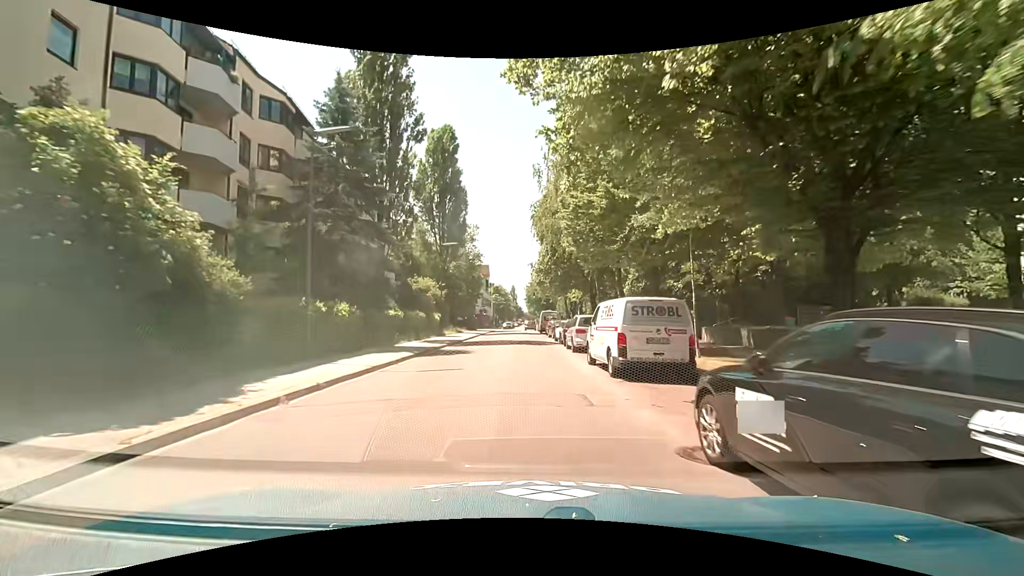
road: tertiary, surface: asphalt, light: Day
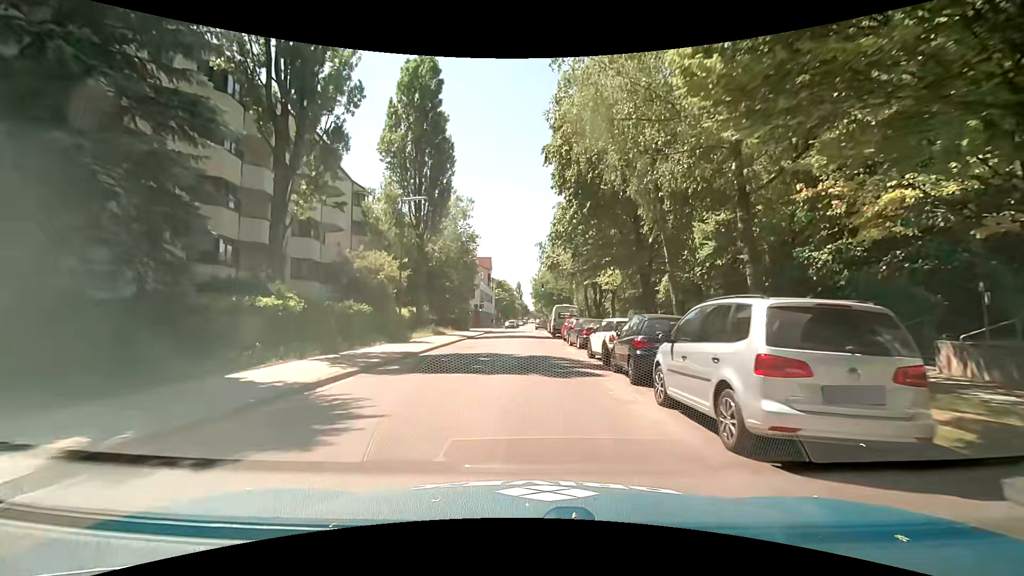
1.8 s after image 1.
(-0.1, +16.6) m; -1°
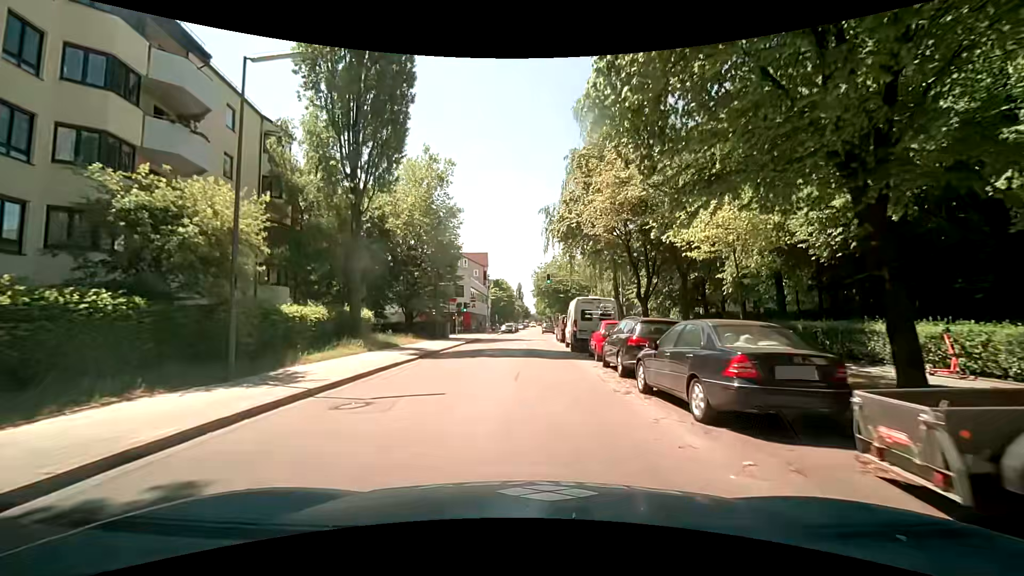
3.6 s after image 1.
(+0.1, +16.4) m; 0°
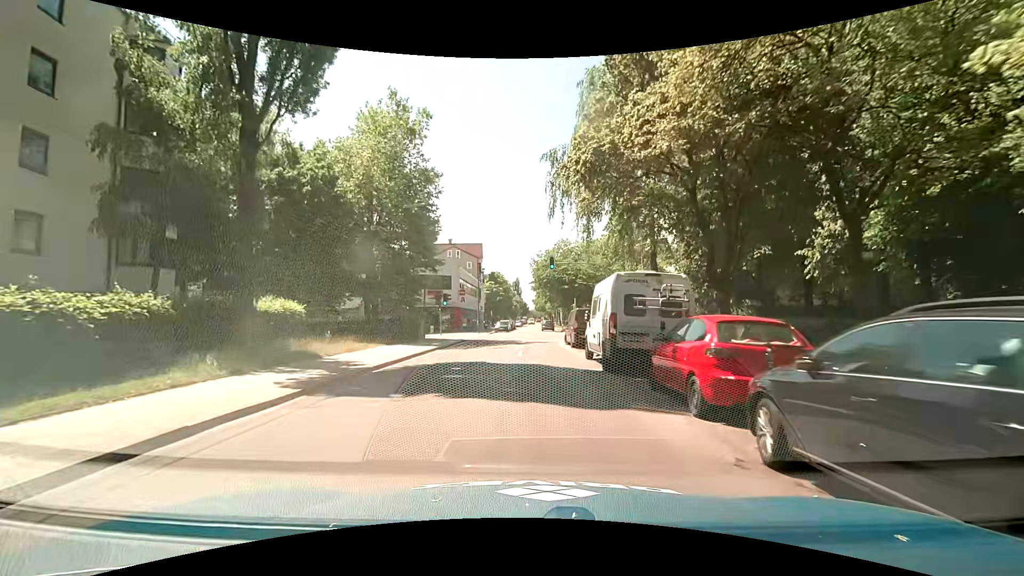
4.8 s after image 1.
(0.0, +10.6) m; +1°
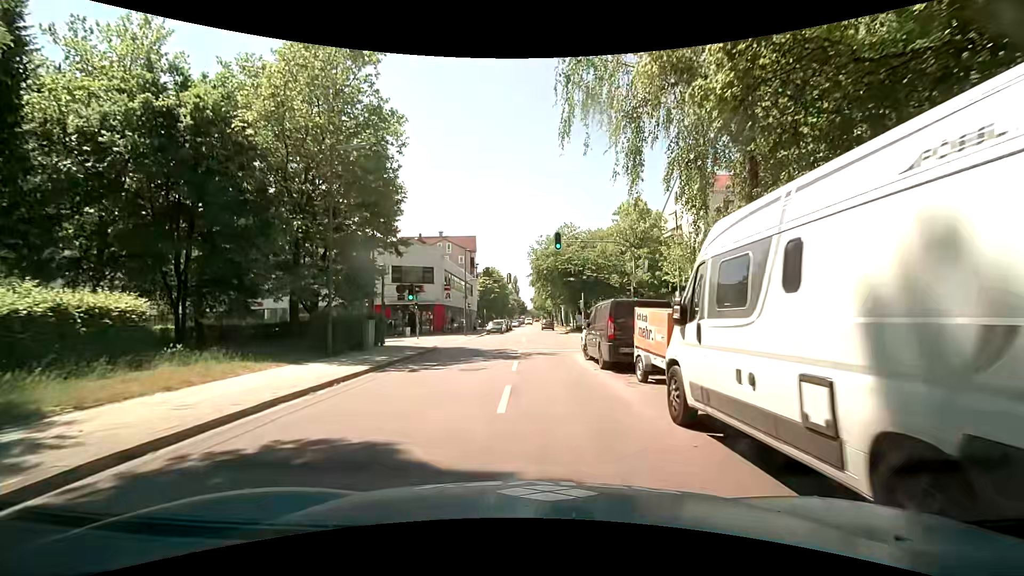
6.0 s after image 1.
(-0.1, +10.3) m; 0°
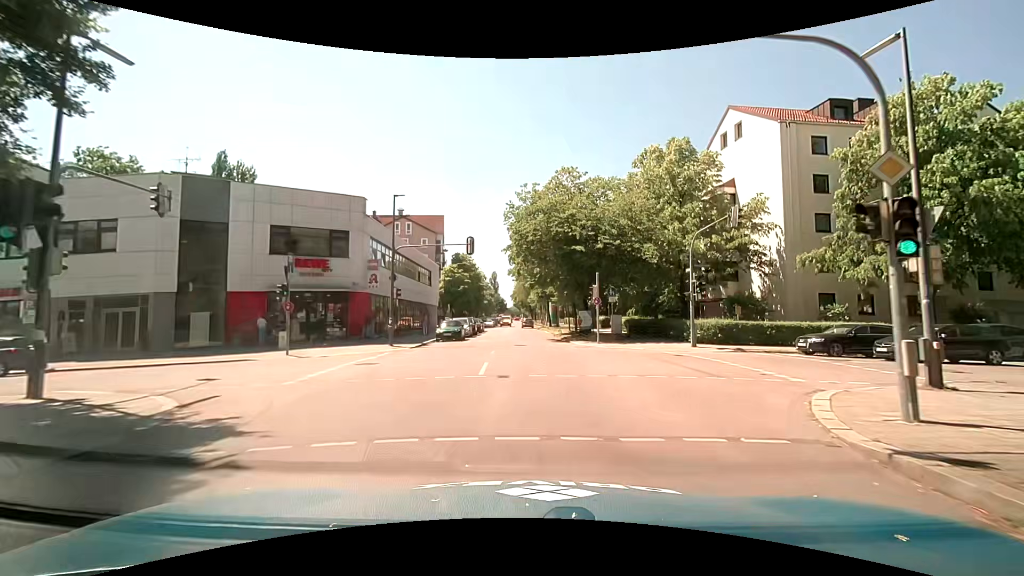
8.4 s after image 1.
(+0.2, +20.5) m; +2°
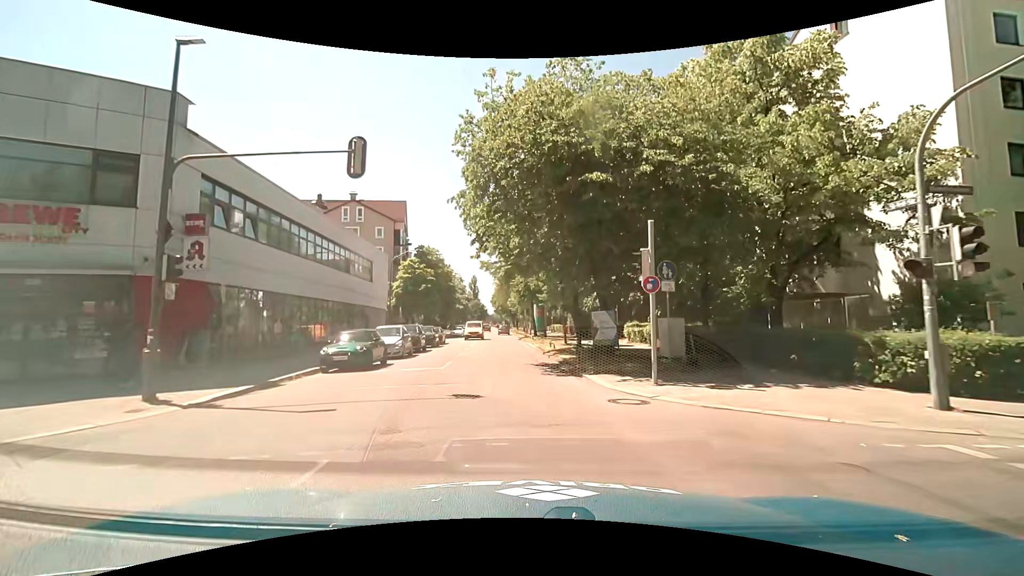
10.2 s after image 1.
(+0.5, +15.9) m; +3°
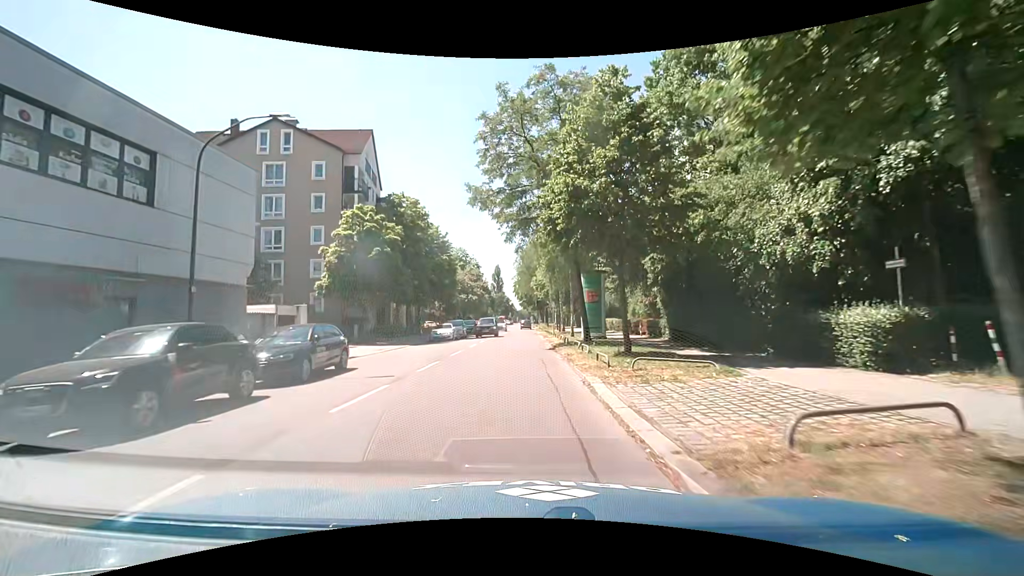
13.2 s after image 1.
(-0.9, +28.1) m; -4°
(0, +10) (0, +20) (0, +30) (0, +40) (0, +50) (0, +60) (0, +70) (0, +80) (0, +90) (0, +100) m
